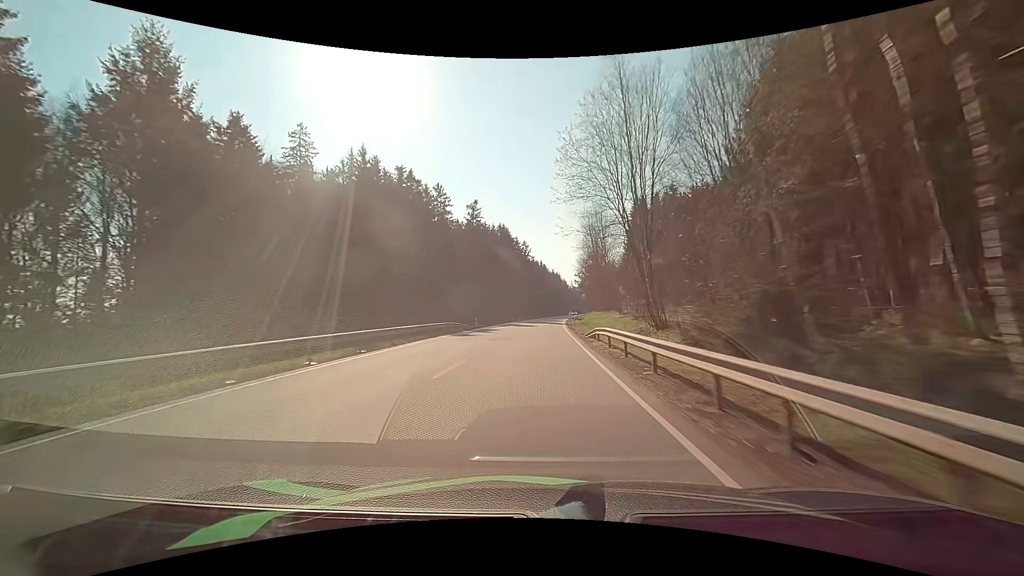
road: primary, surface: asphalt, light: Day
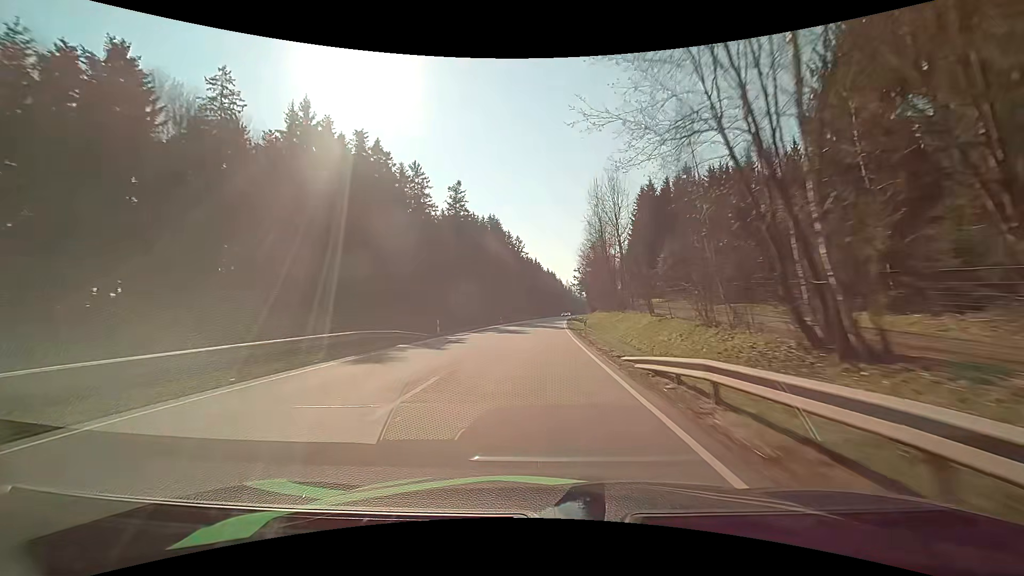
(0.0, +15.9) m; +1°
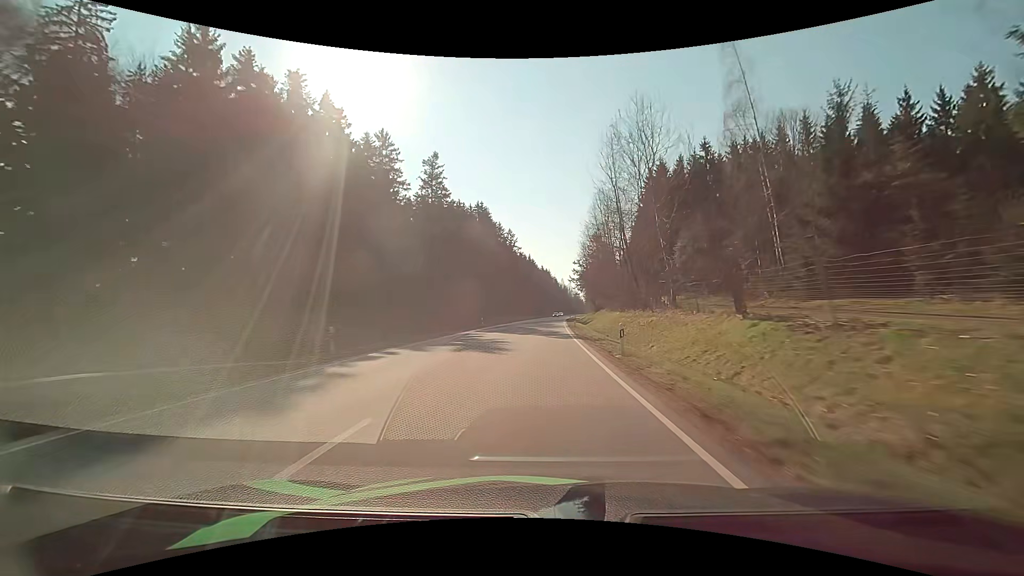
(+0.1, +15.8) m; +1°
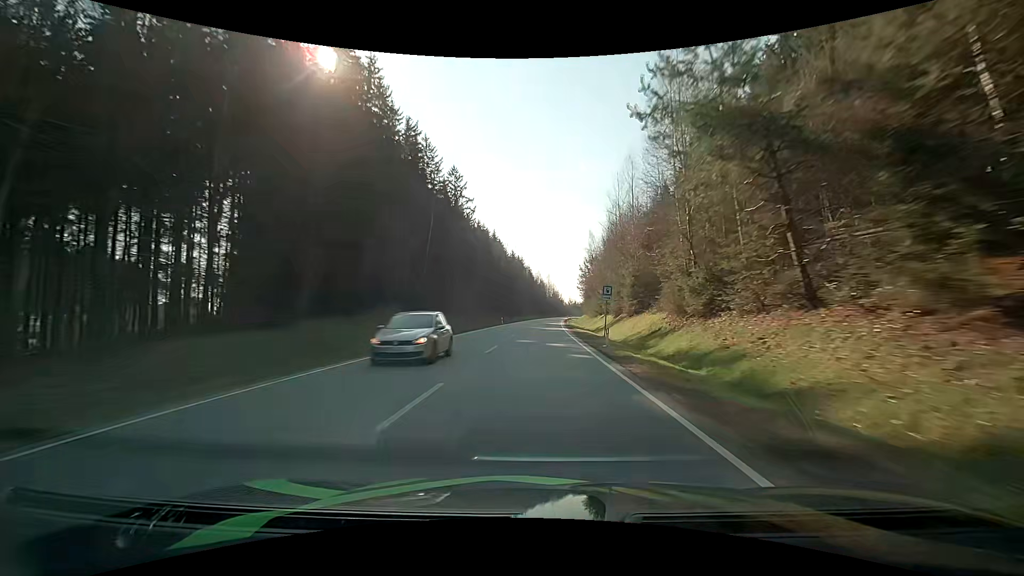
(+2.1, +79.6) m; +3°
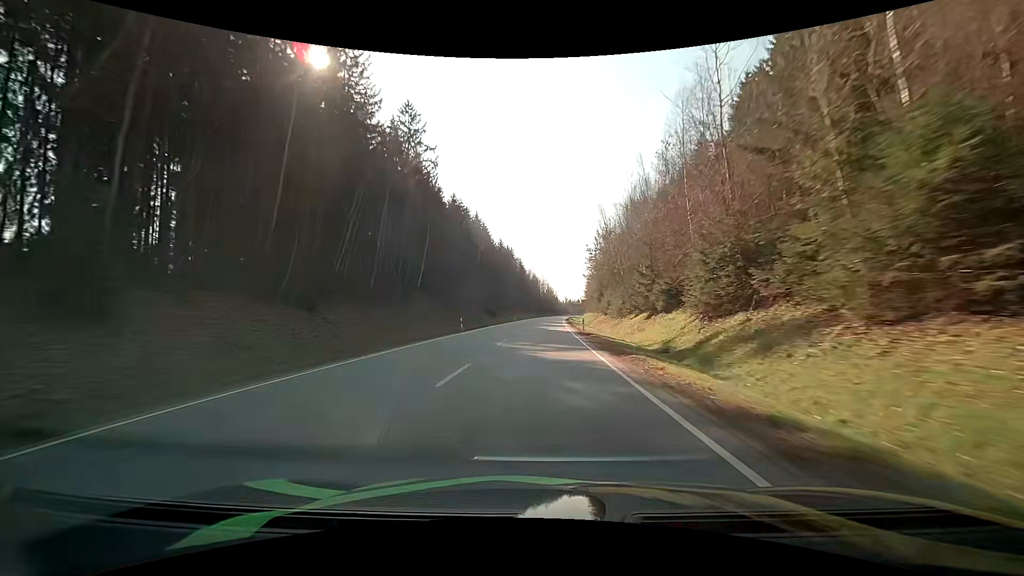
(+0.3, +32.2) m; +1°
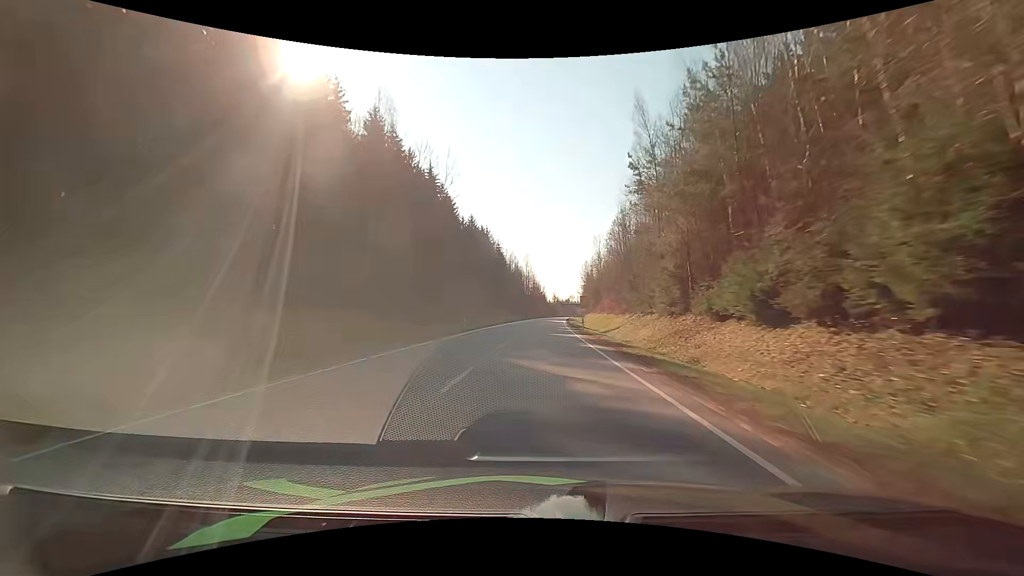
(+0.7, +48.4) m; +2°
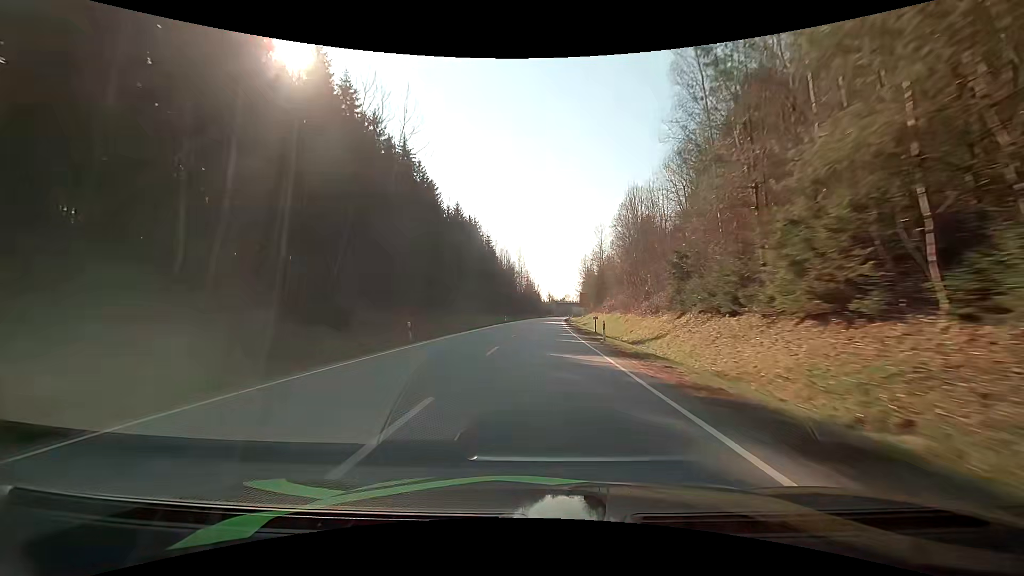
(+0.1, +16.1) m; +1°
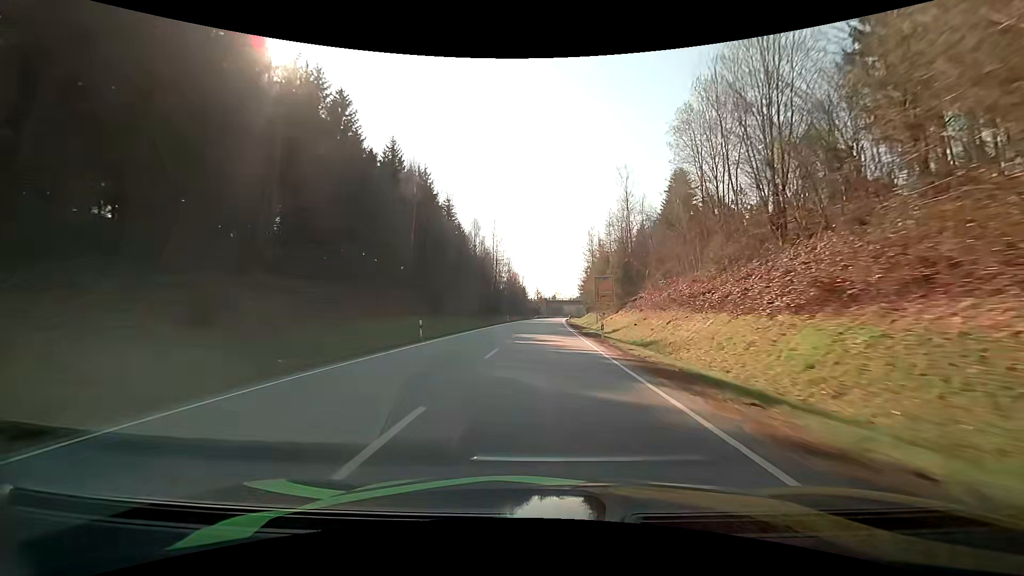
(+0.6, +48.3) m; +2°
(0, +10) (0, +20) (0, +30) (0, +40) (+1, +50) (+1, +60) (+1, +70) (+2, +80) (+2, +90) (+3, +100) m
